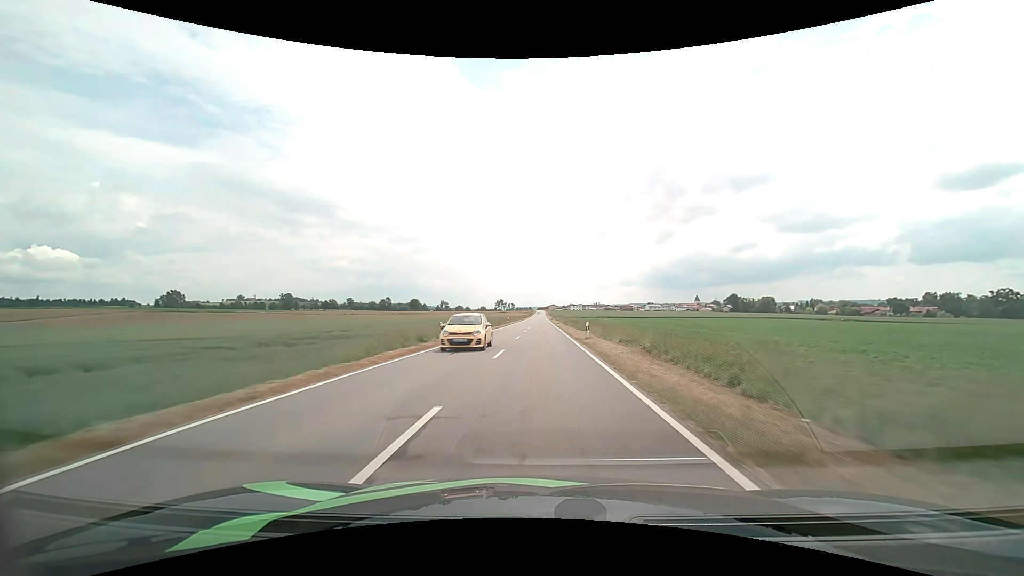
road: tertiary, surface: asphalt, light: Day
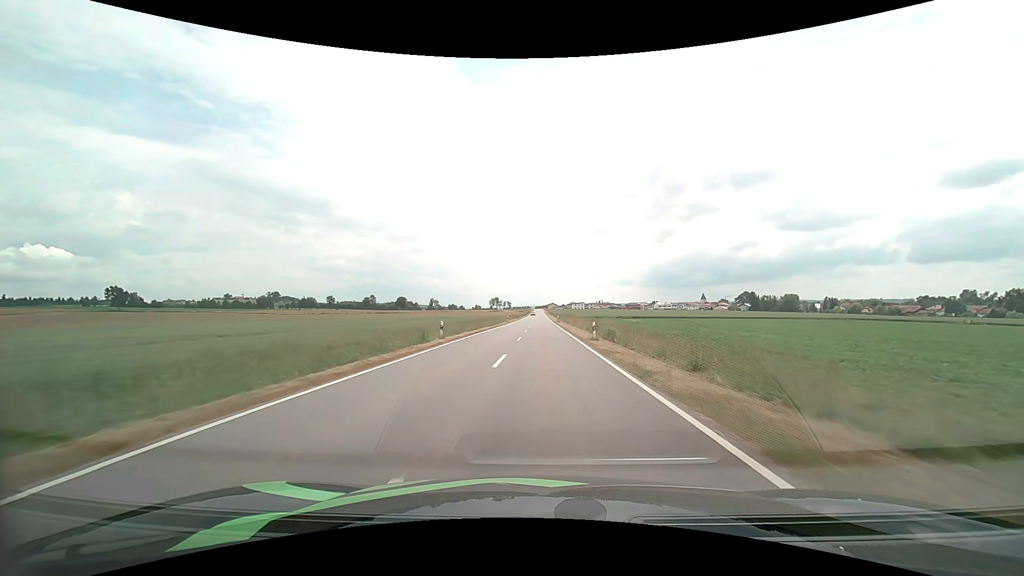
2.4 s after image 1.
(+0.1, +52.9) m; 0°
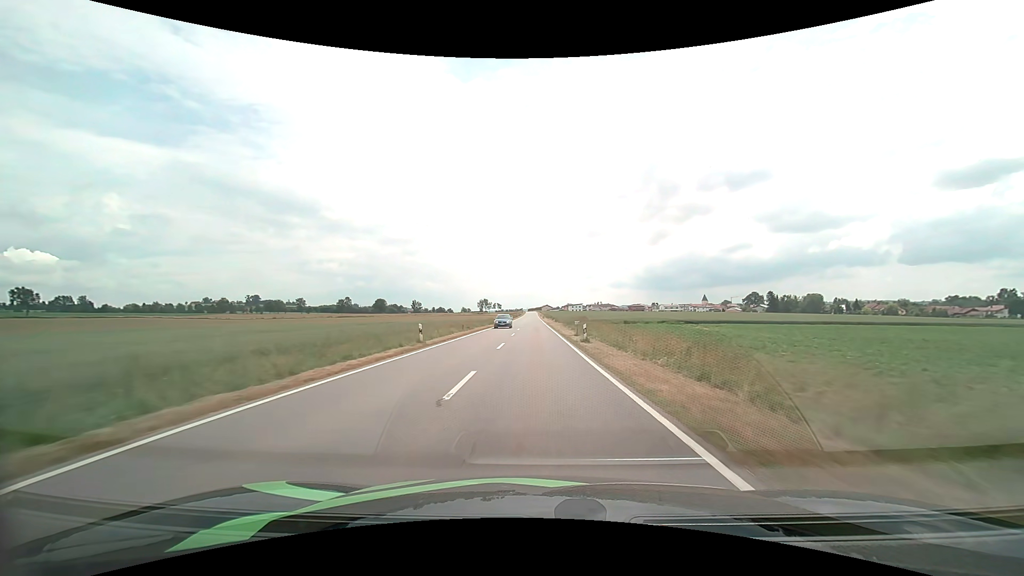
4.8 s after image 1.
(+0.5, +54.4) m; +1°
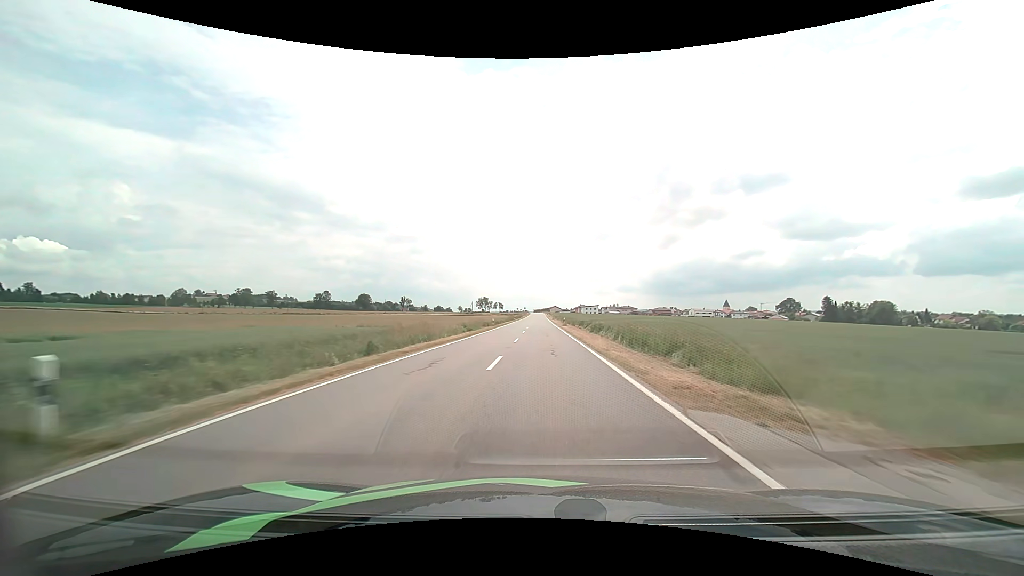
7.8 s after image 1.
(-1.0, +71.1) m; -1°
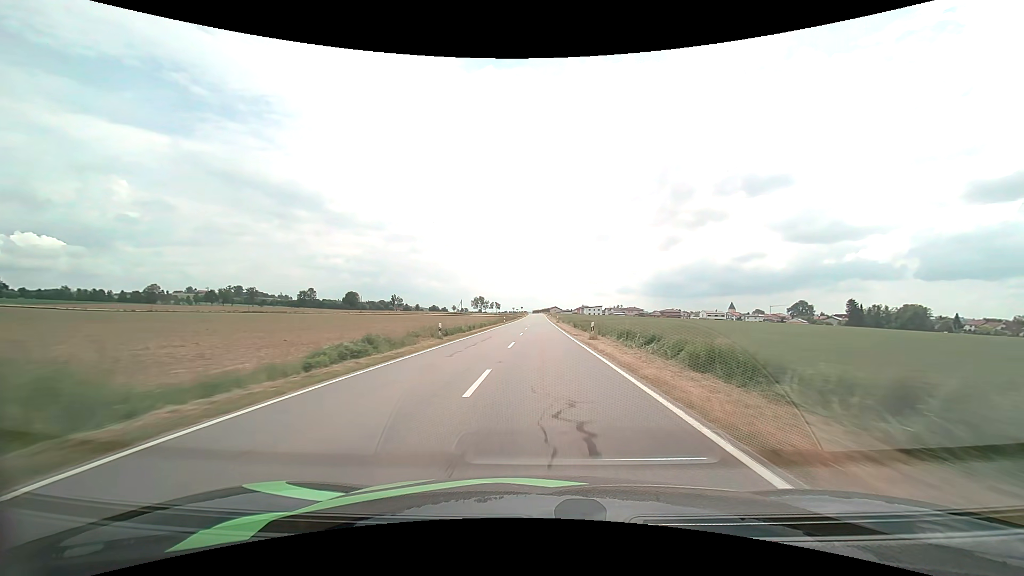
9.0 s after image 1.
(+0.1, +29.1) m; 0°
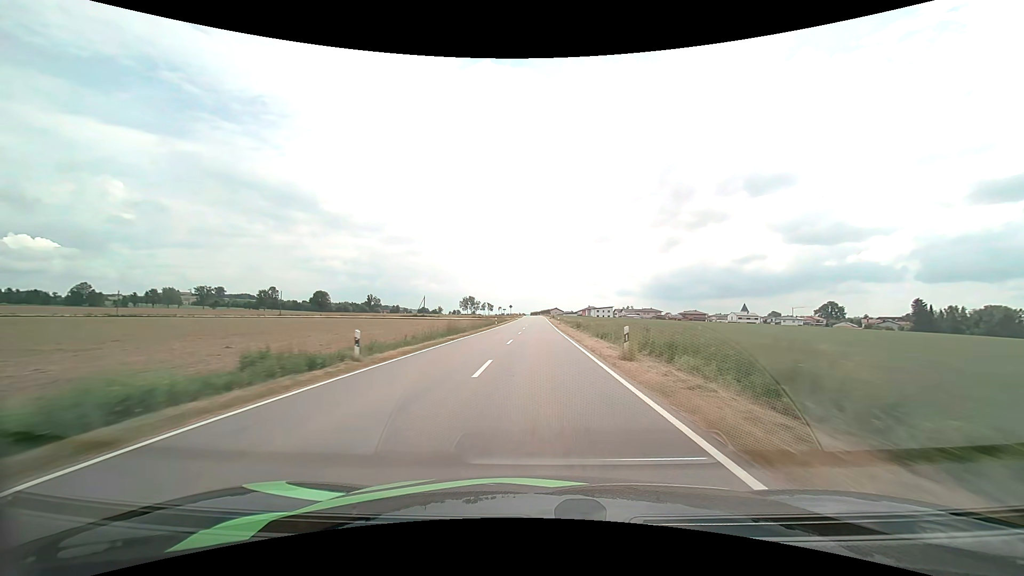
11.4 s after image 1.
(+0.3, +59.2) m; 0°
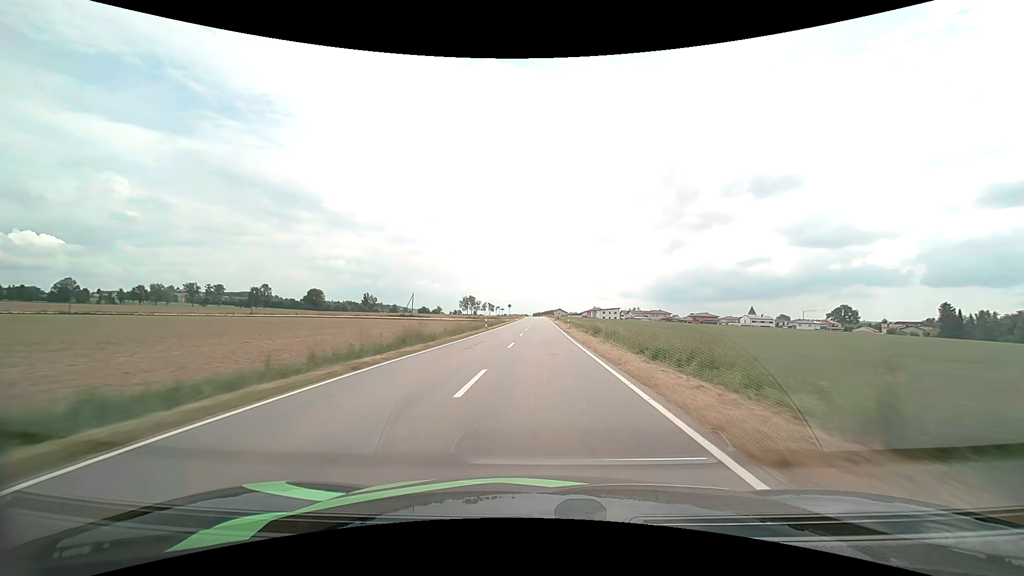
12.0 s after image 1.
(0.0, +14.9) m; 0°
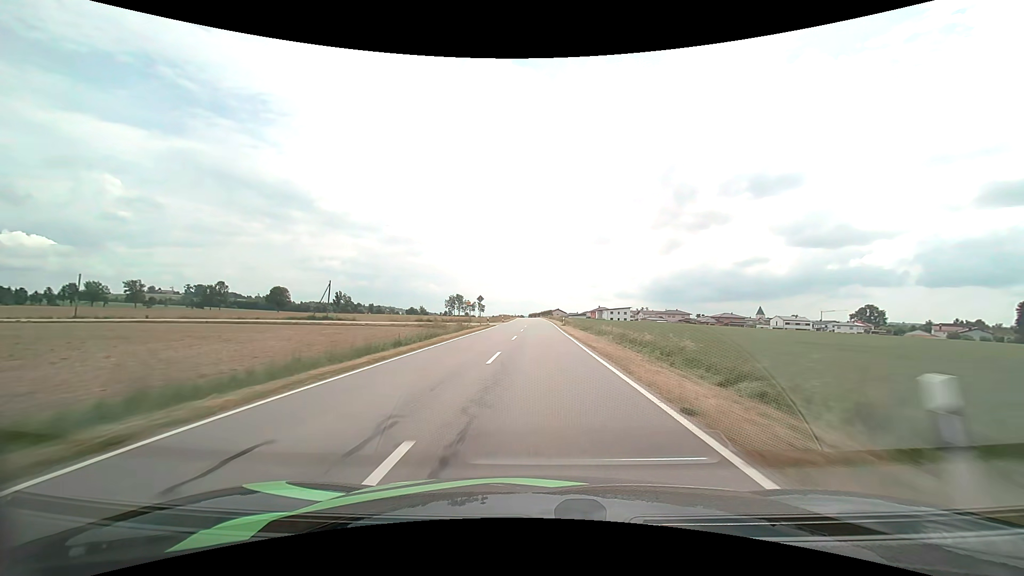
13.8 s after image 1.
(+0.2, +44.6) m; 0°
(0, +10) (0, +20) (0, +30) (0, +40) (0, +50) (0, +60) (0, +70) (0, +80) (0, +90) (0, +100) m
